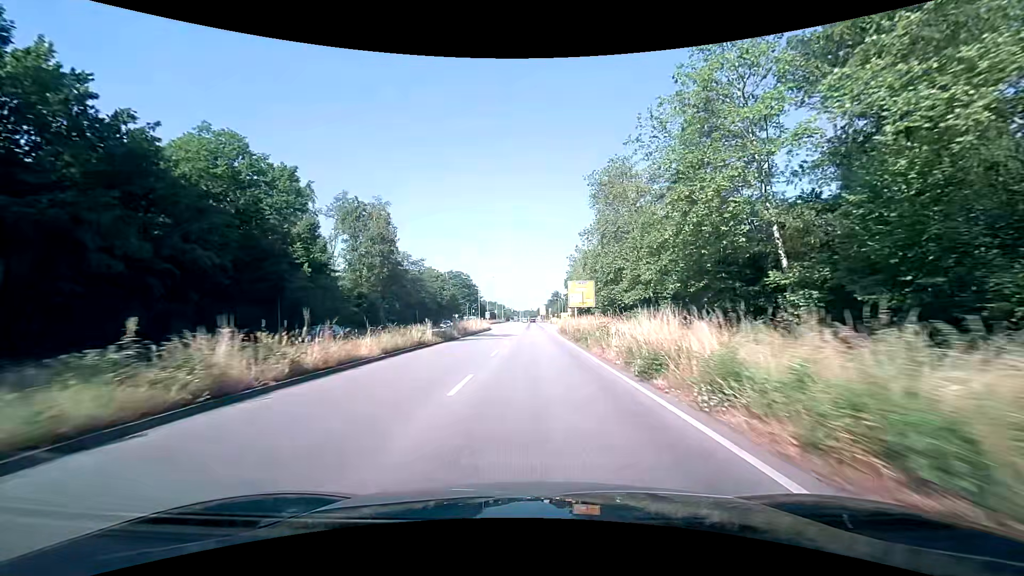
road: primary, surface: asphalt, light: Day
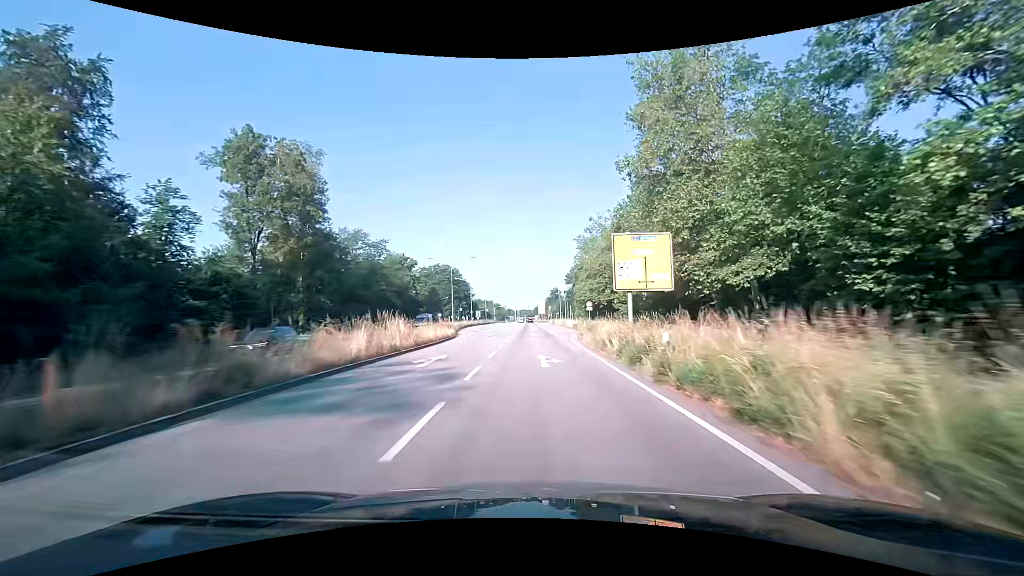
(+0.5, +31.5) m; +1°
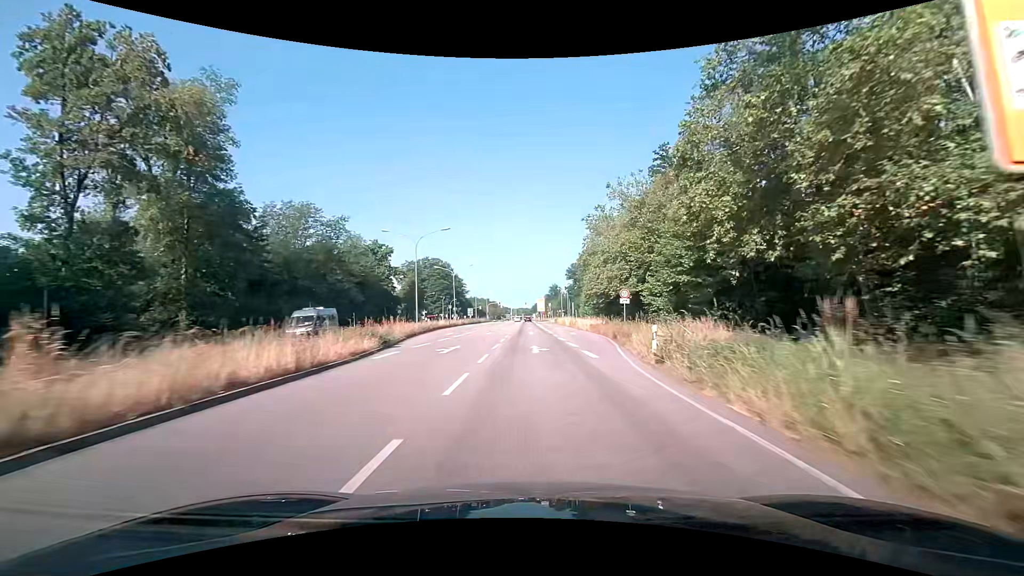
(0.0, +20.6) m; 0°
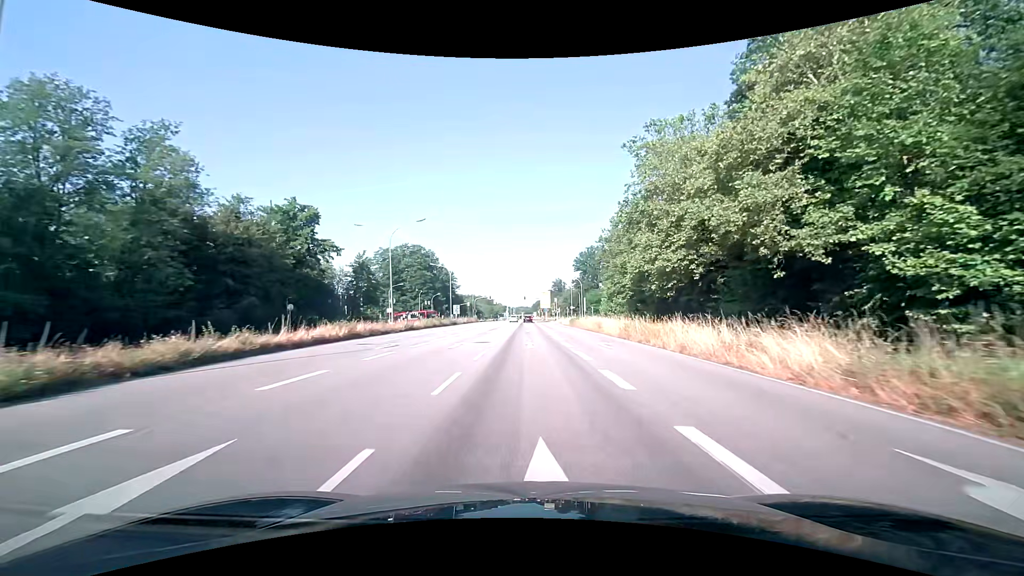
(+0.1, +37.8) m; 0°
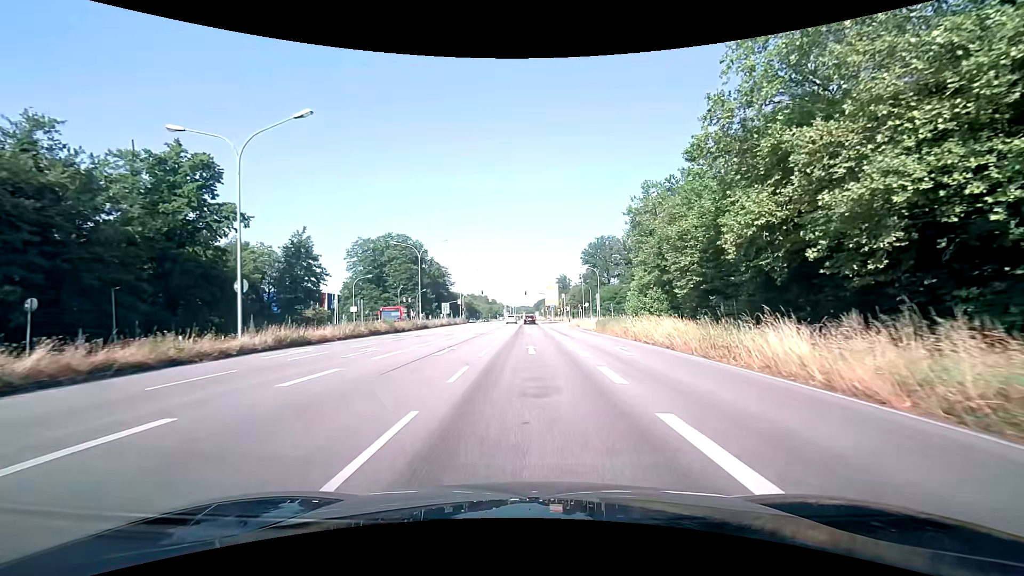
(-0.1, +23.5) m; 0°
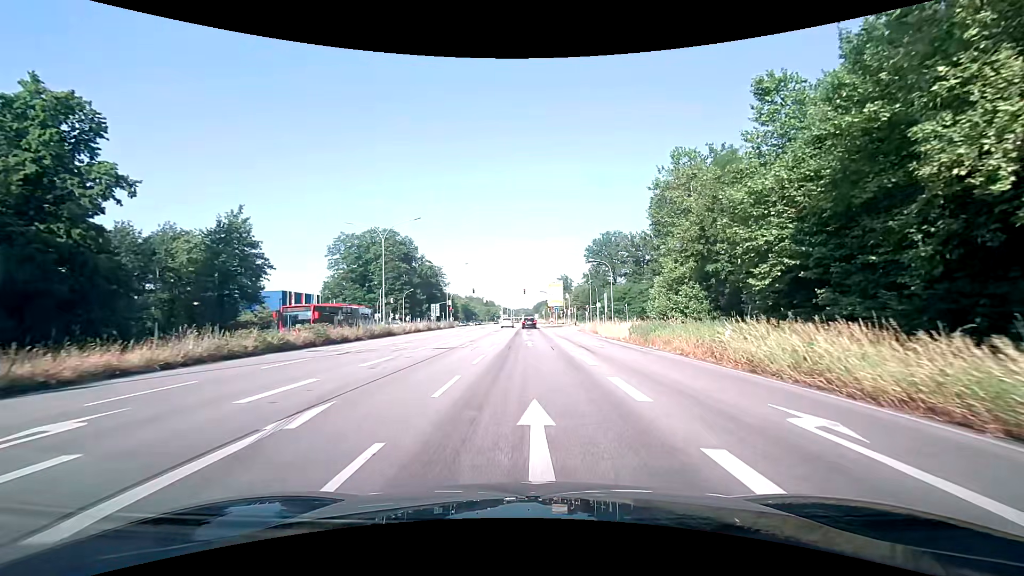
(0.0, +13.6) m; 0°
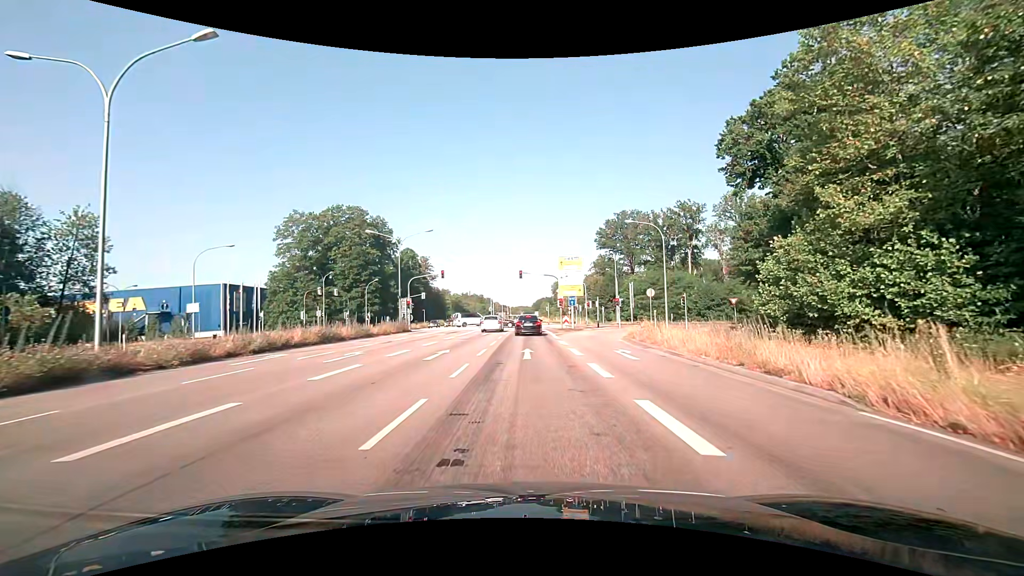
(+0.1, +27.4) m; 0°
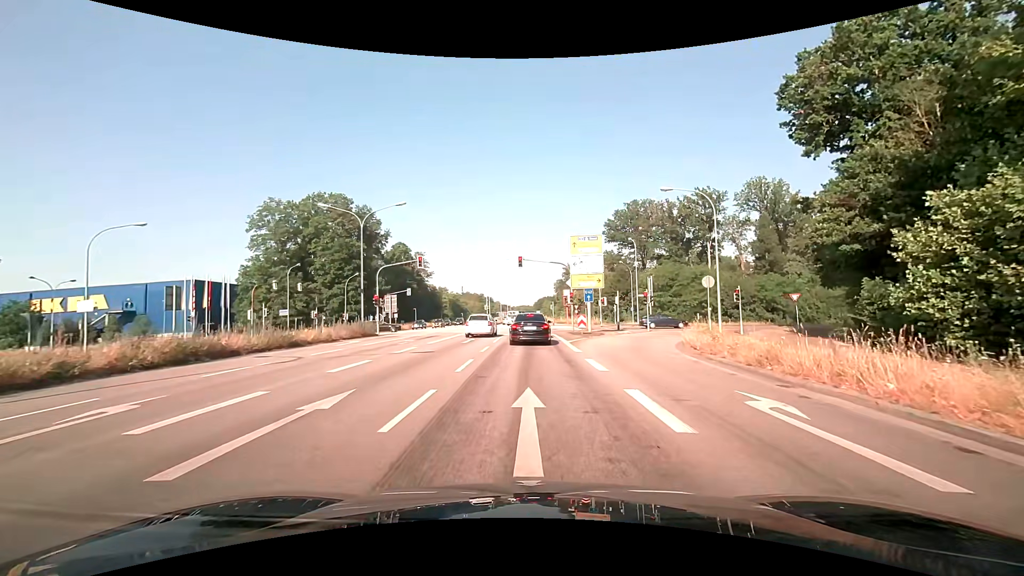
(-0.1, +11.1) m; 0°
(0, +10) (0, +20) (0, +30) (0, +40) (0, +50) (0, +60) (0, +70) (0, +80) (-1, +90) (-1, +100) m
